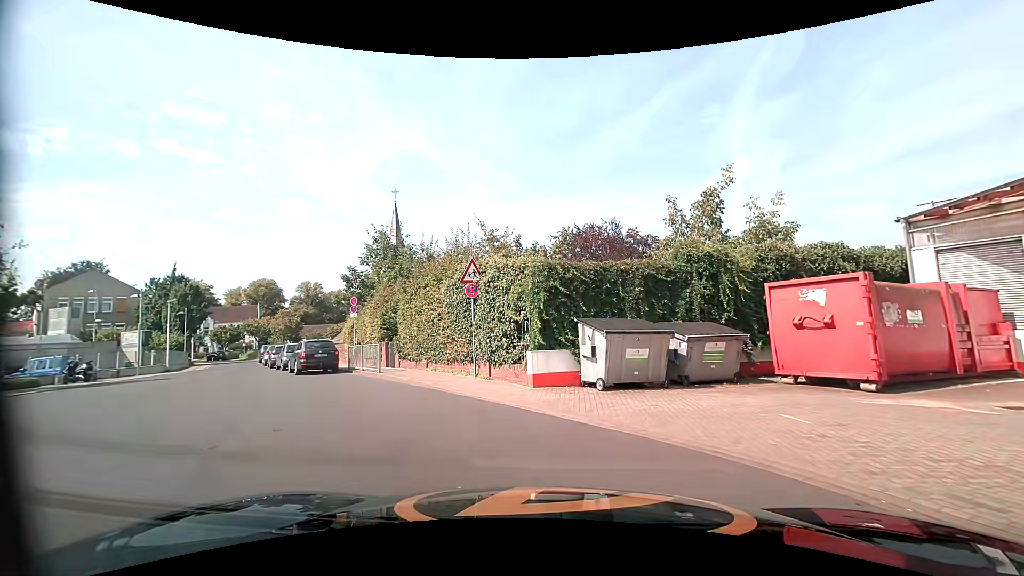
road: residential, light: Day
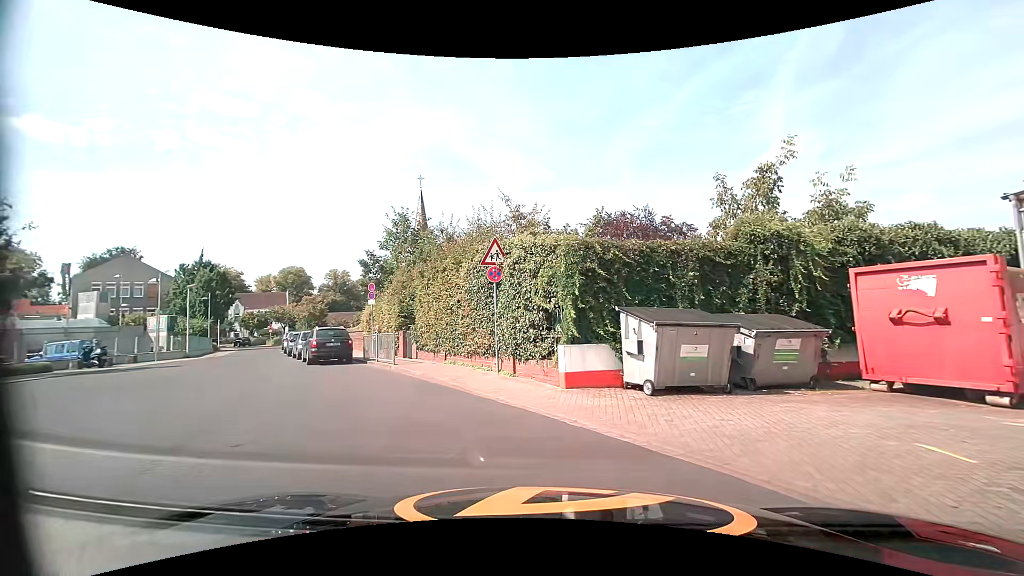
(0.0, +1.9) m; -3°
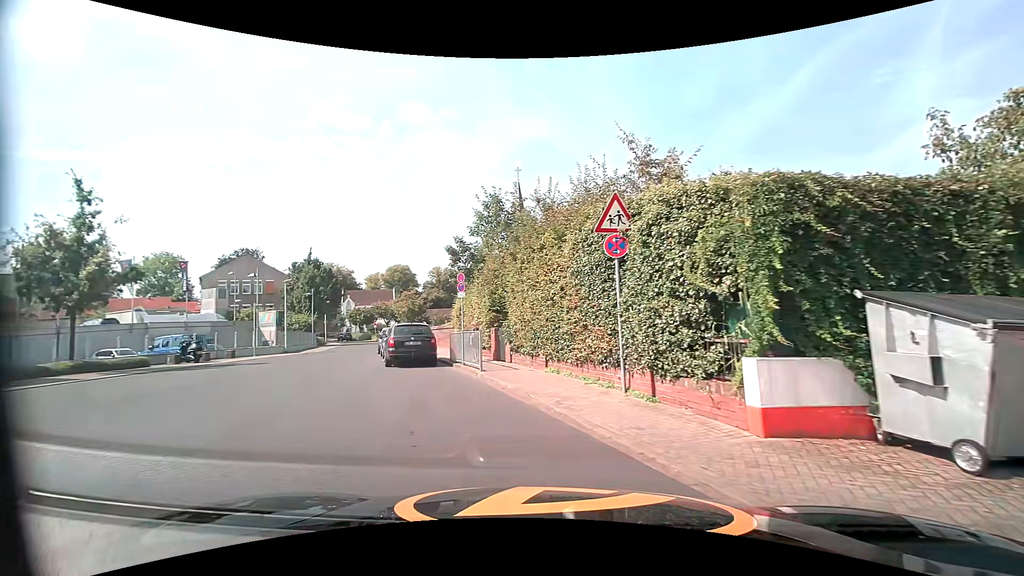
(-0.4, +4.0) m; -13°
